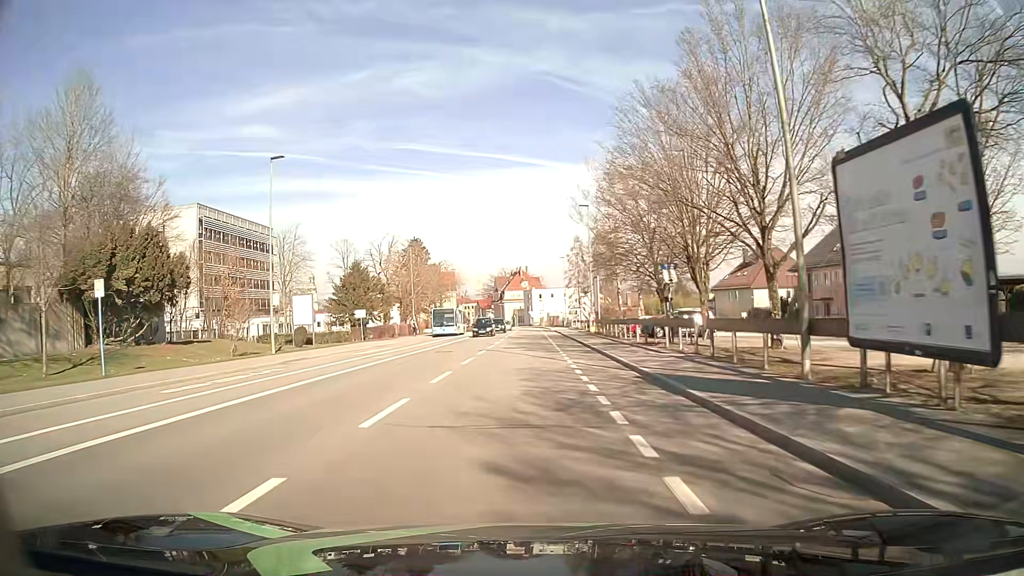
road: tertiary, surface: asphalt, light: Day
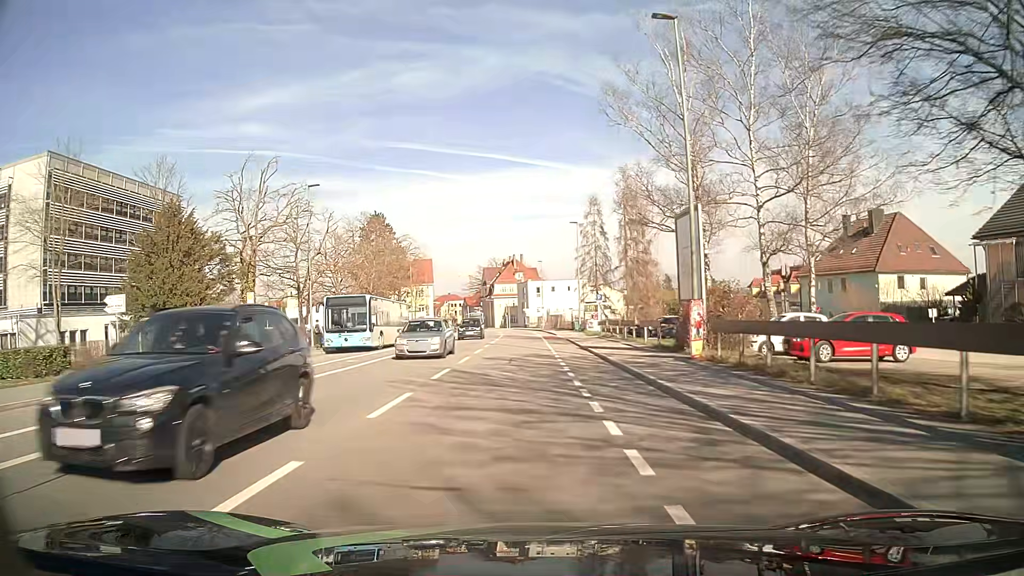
(+0.1, +35.2) m; 0°
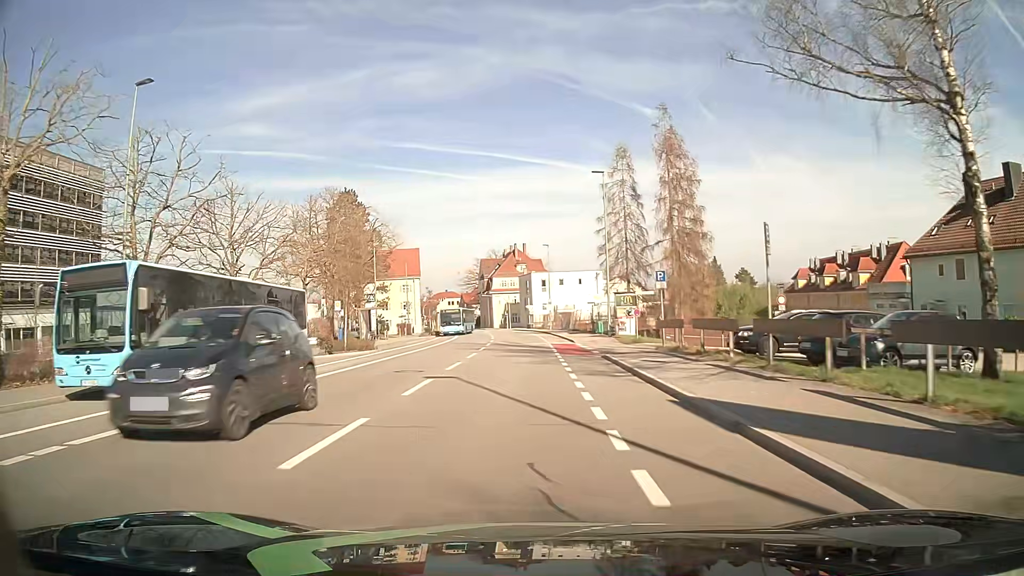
(0.0, +21.3) m; 0°
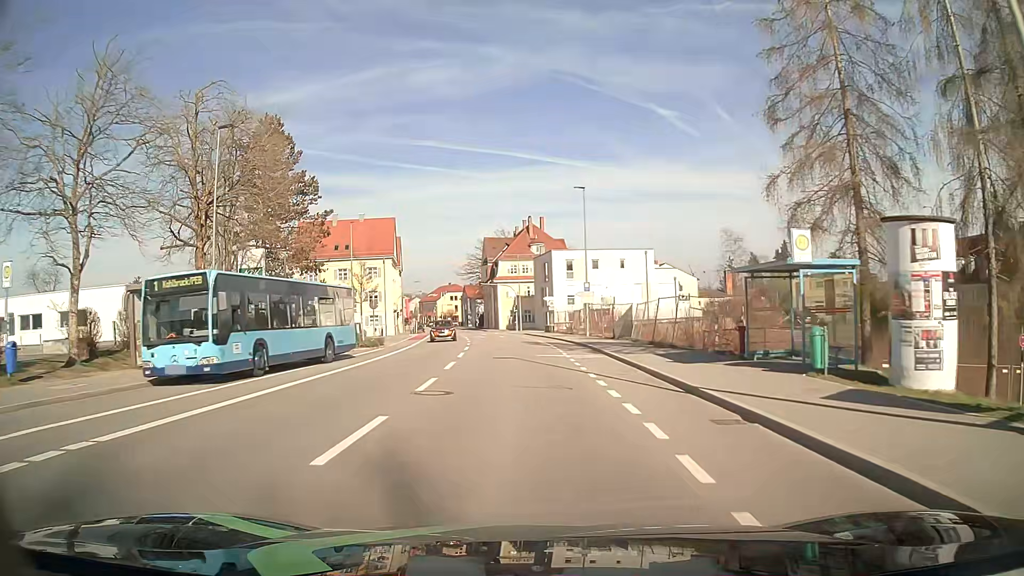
(-0.4, +35.9) m; -1°
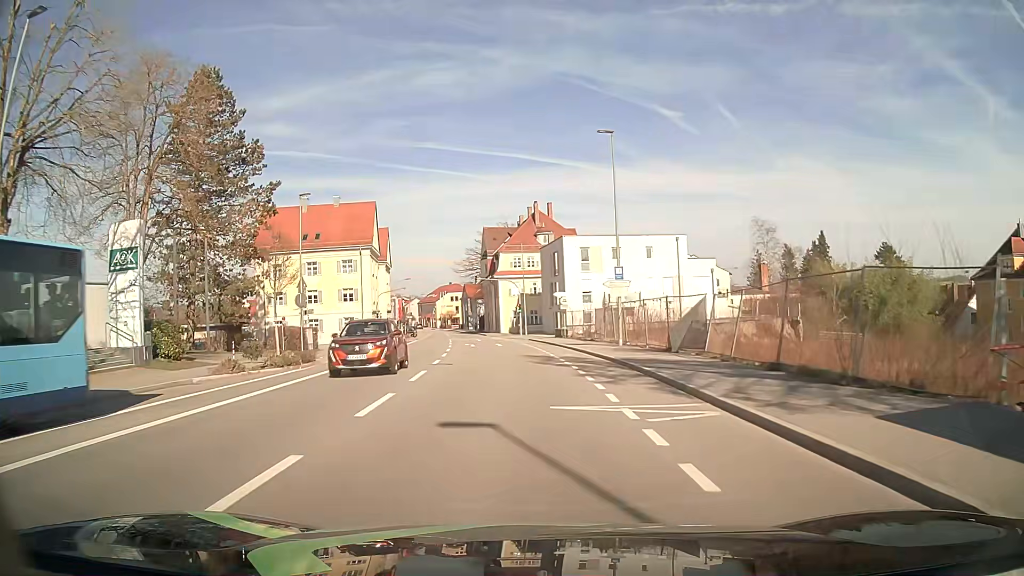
(-0.1, +14.5) m; -1°
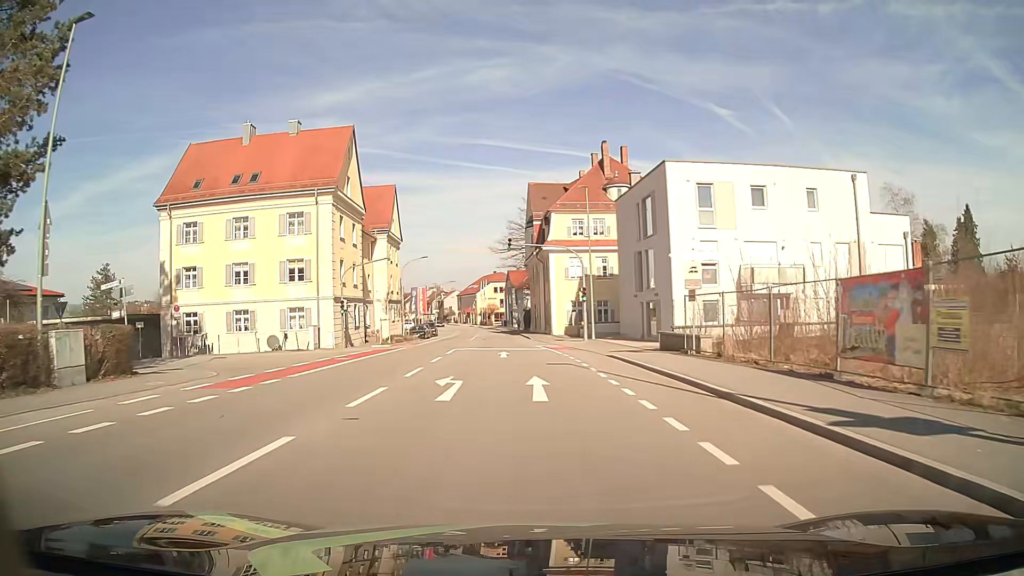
(-1.2, +29.2) m; -5°
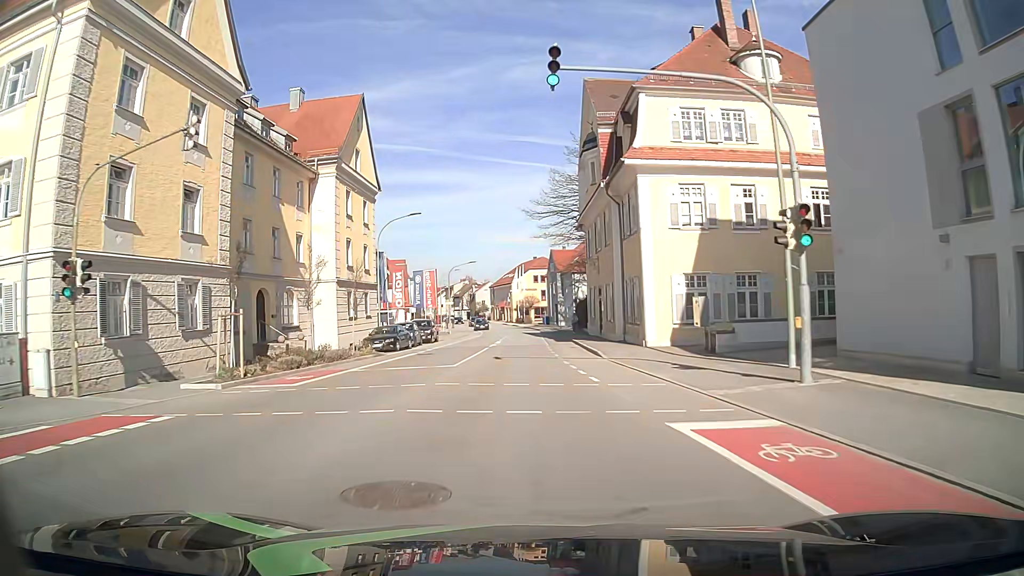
(-1.0, +29.4) m; -4°
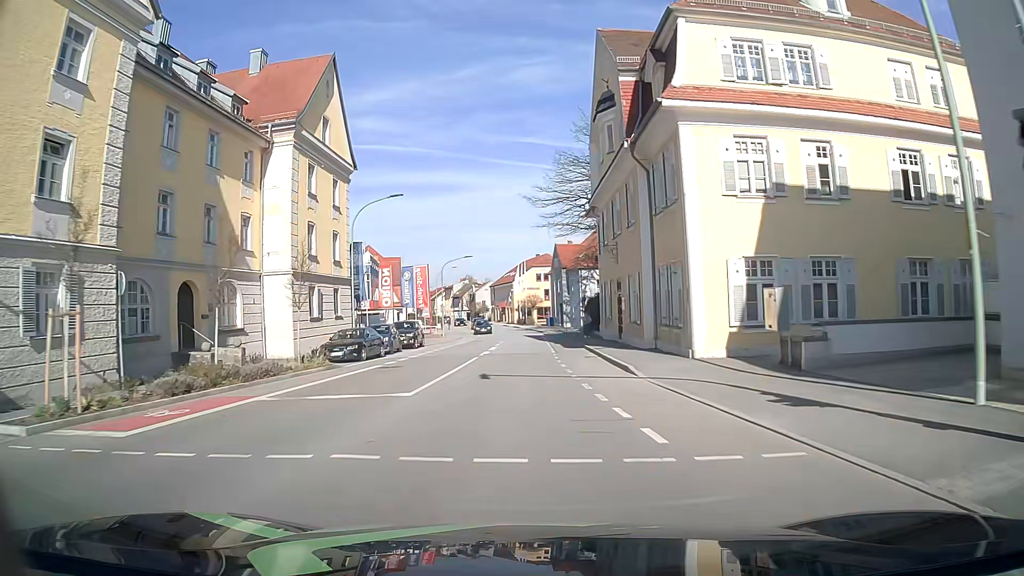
(0.0, +7.4) m; 0°
(0, +10) (0, +20) (0, +30) (0, +40) (0, +50) (-1, +60) (-1, +70) (-3, +80) (-4, +90) (-6, +100) m
